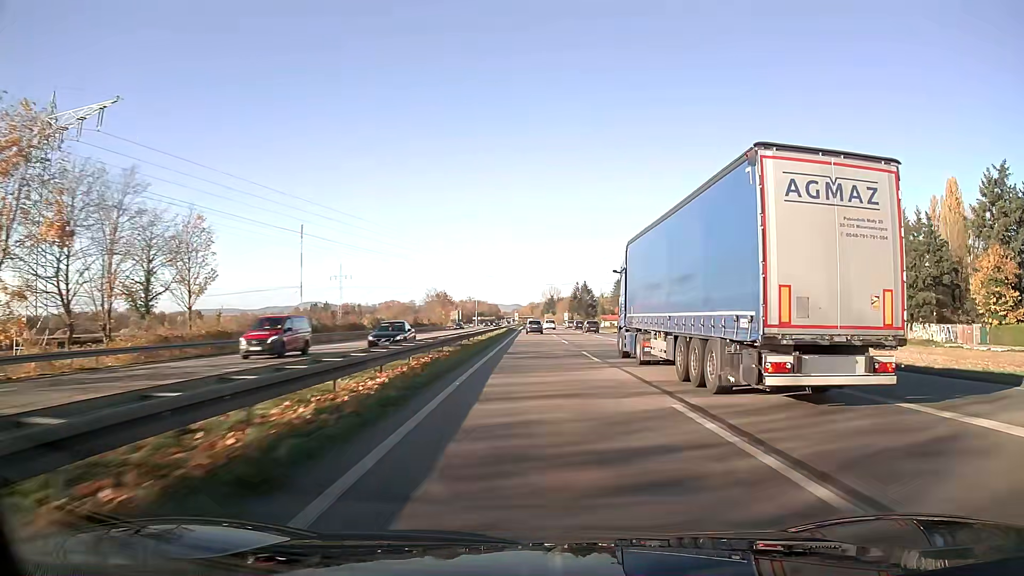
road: trunk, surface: asphalt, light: Day
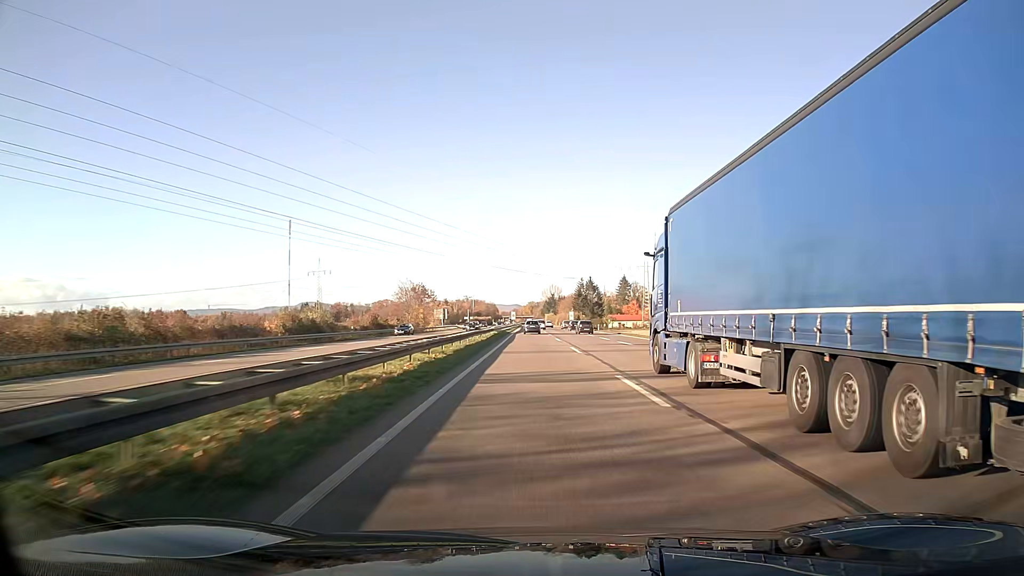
(0.0, +30.4) m; 0°
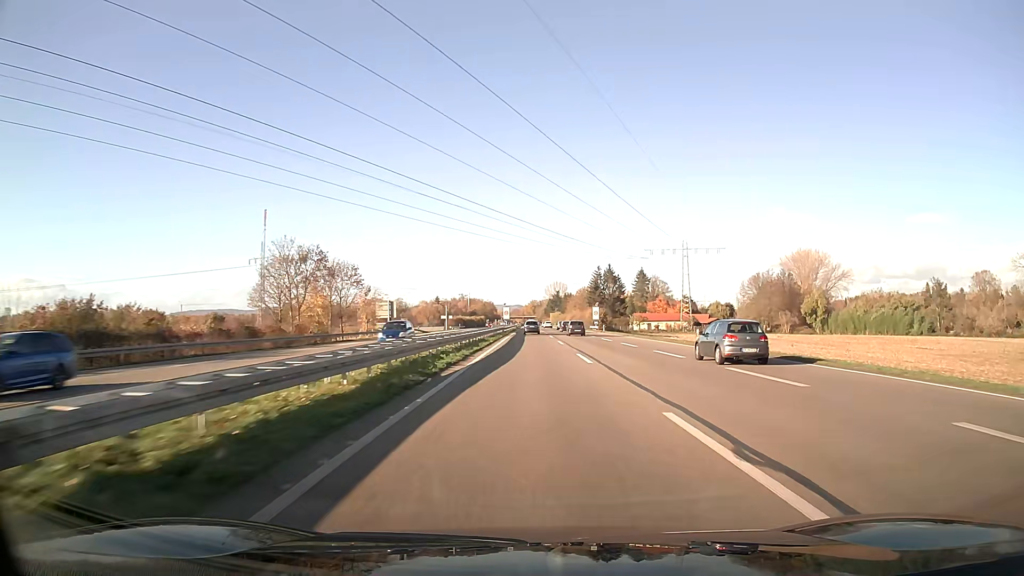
(-0.1, +61.4) m; 0°
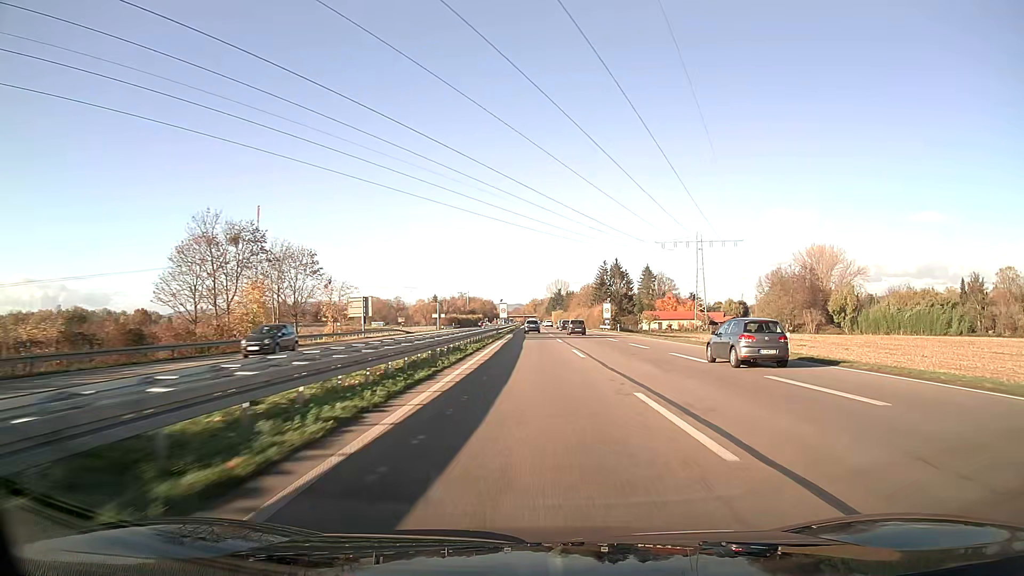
(0.0, +15.5) m; 0°
